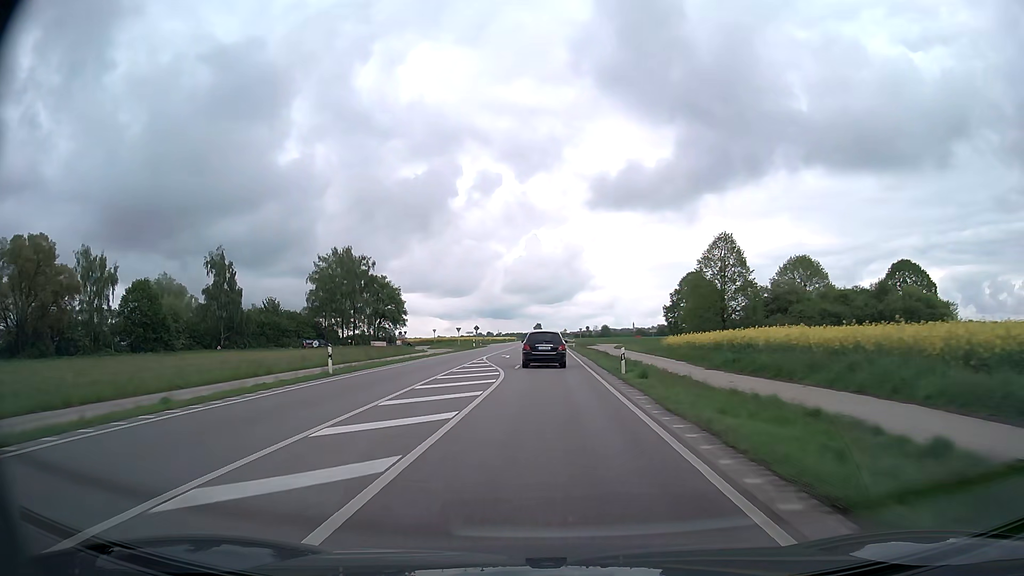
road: primary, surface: asphalt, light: Day
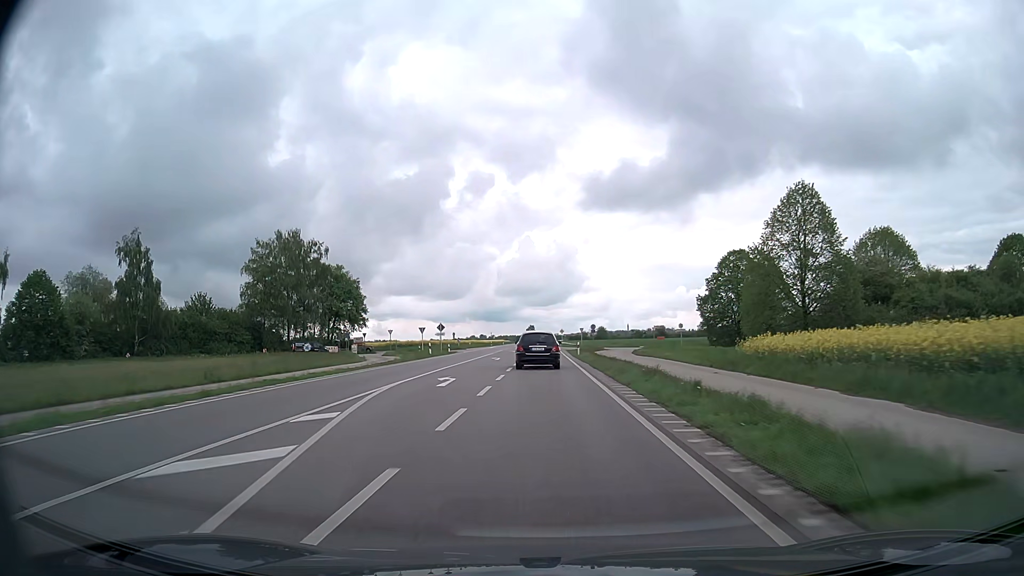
(+0.2, +25.7) m; +1°
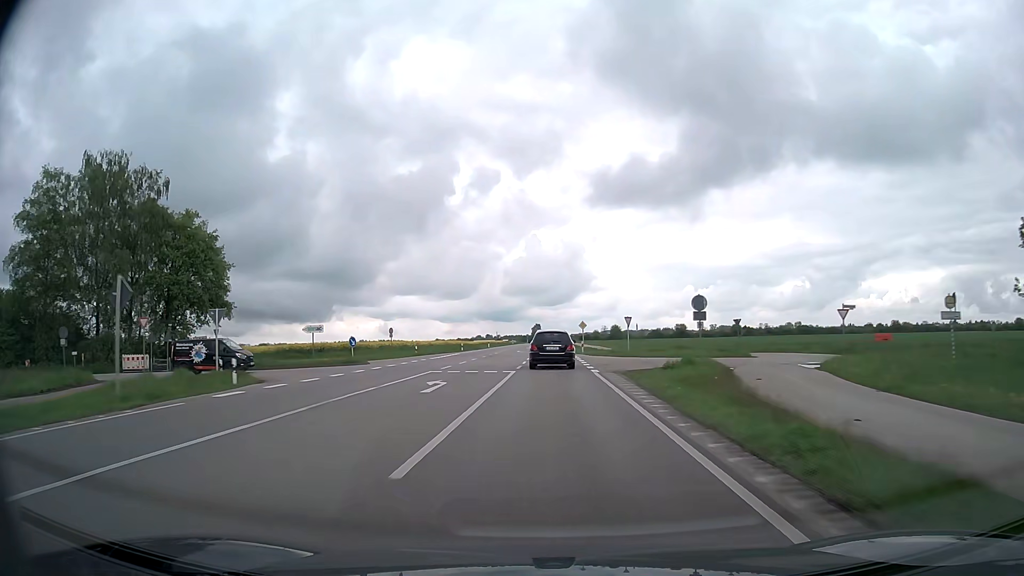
(-0.2, +51.8) m; -1°
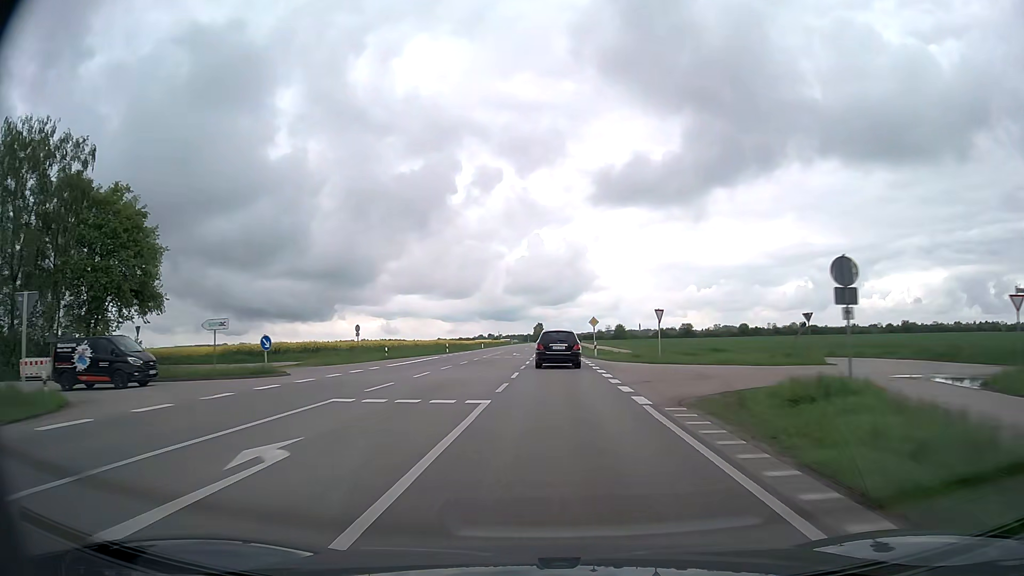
(0.0, +12.8) m; 0°
(0, +10) (0, +20) (0, +30) (0, +40) (0, +50) (0, +60) (0, +70) (0, +80) (0, +90) (0, +100) m
